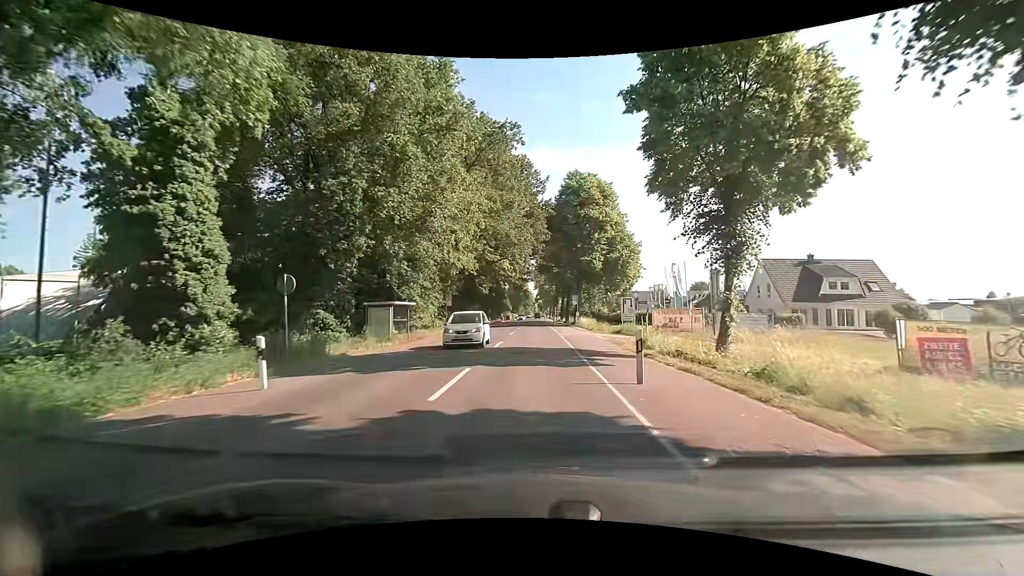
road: secondary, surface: asphalt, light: Day
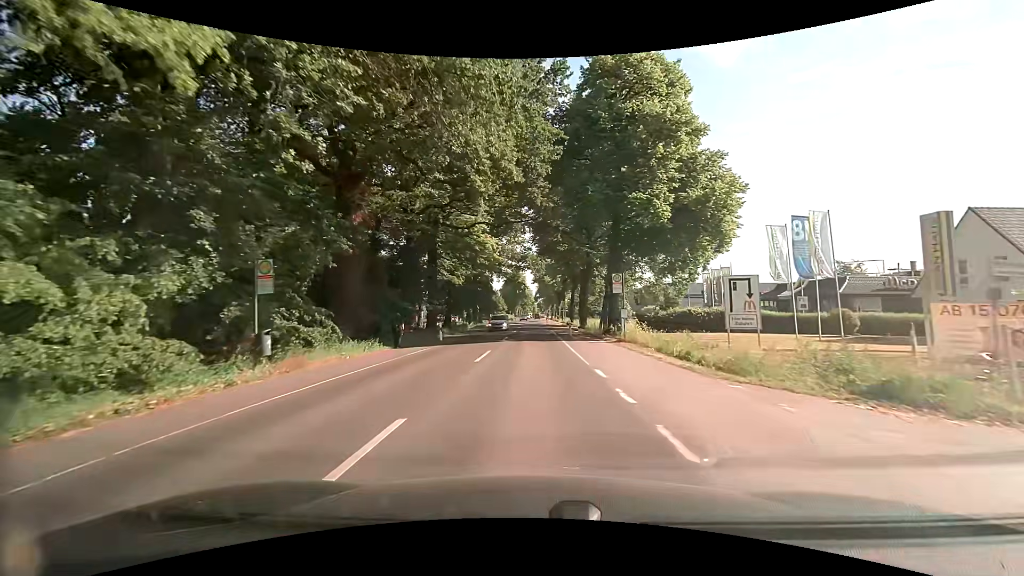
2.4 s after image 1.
(+0.4, +29.6) m; +1°
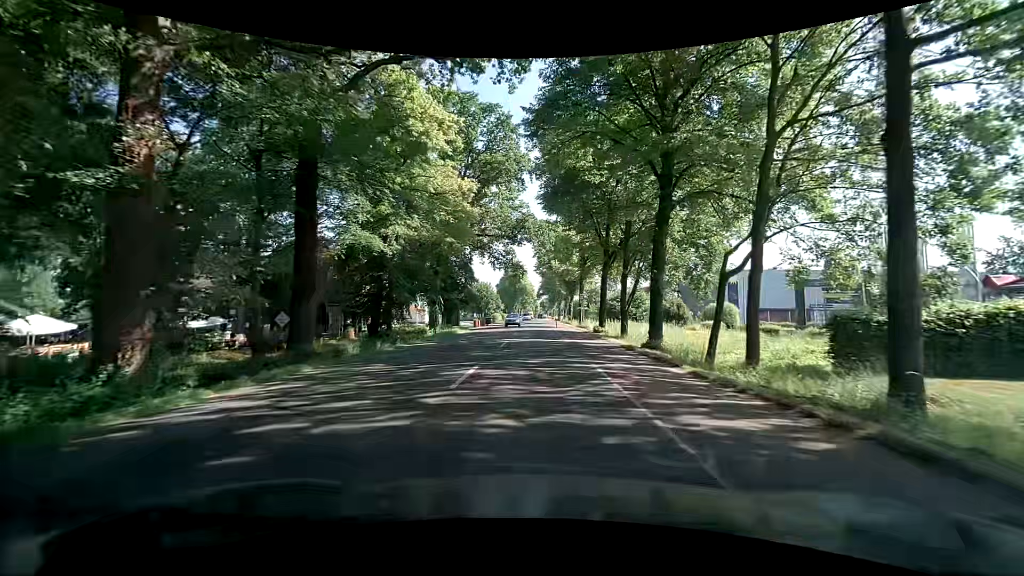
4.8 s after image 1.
(-0.5, +29.5) m; -1°
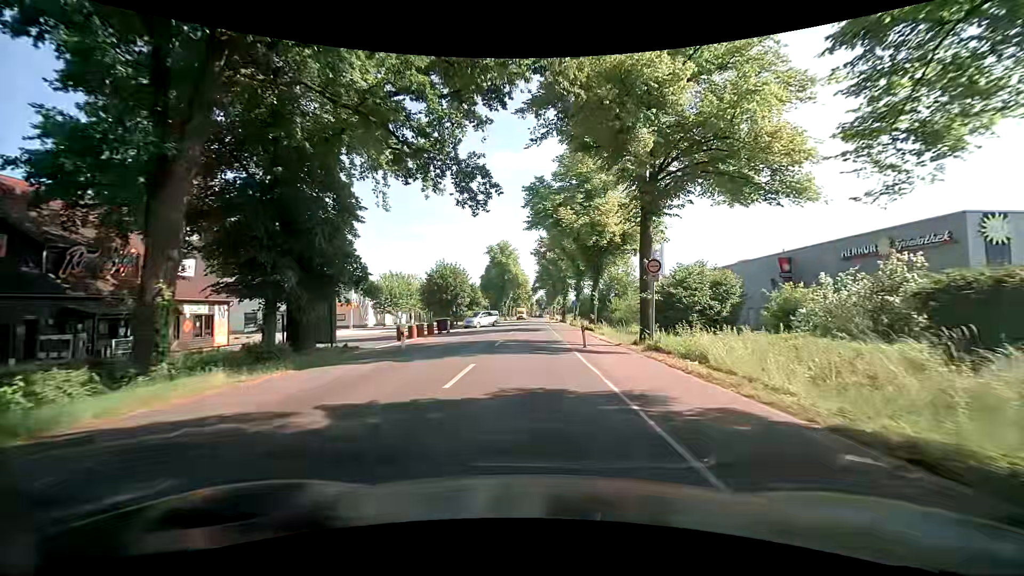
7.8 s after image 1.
(+0.1, +36.3) m; 0°
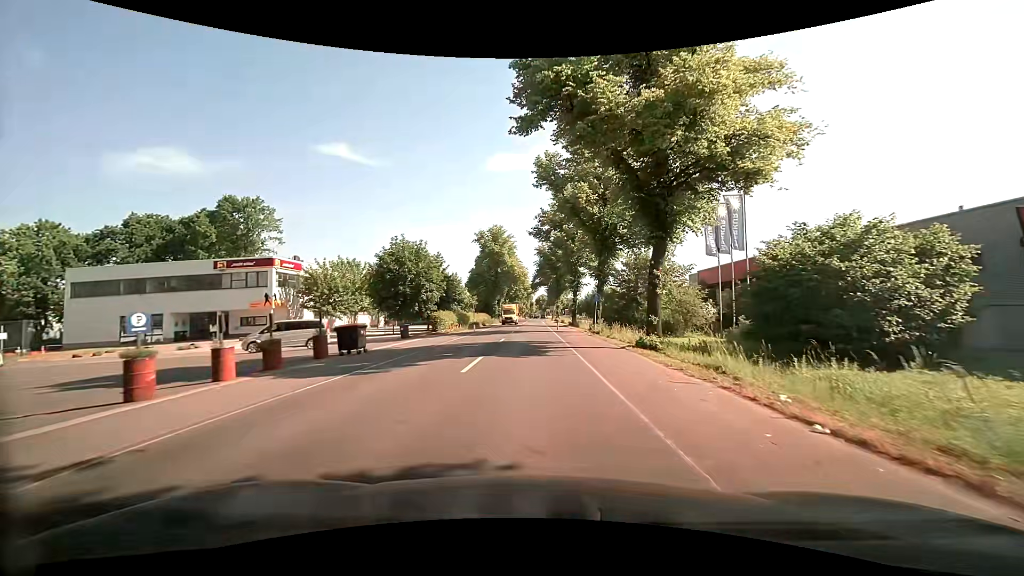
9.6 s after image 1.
(+0.1, +21.6) m; 0°
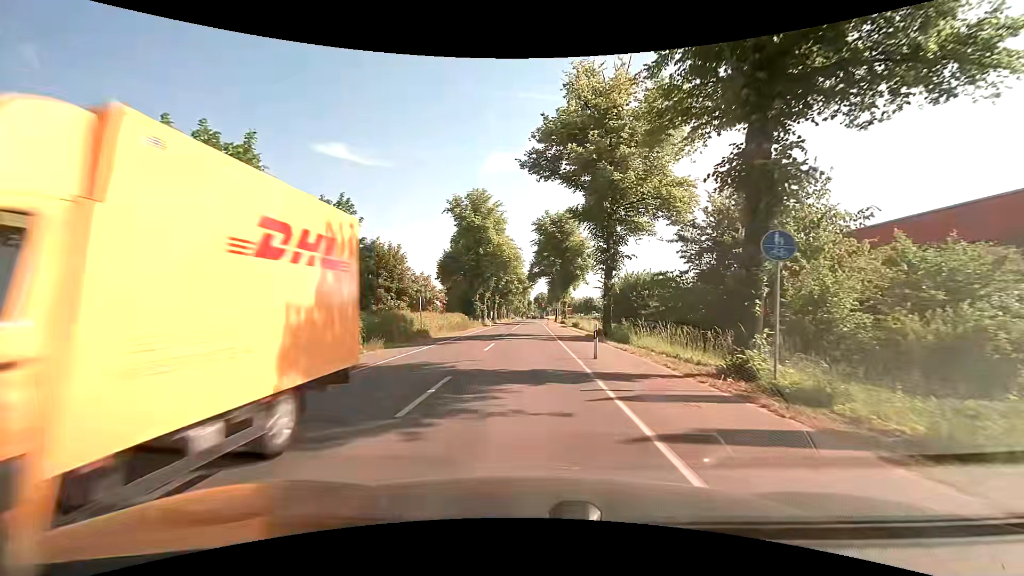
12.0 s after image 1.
(+0.1, +29.1) m; +1°
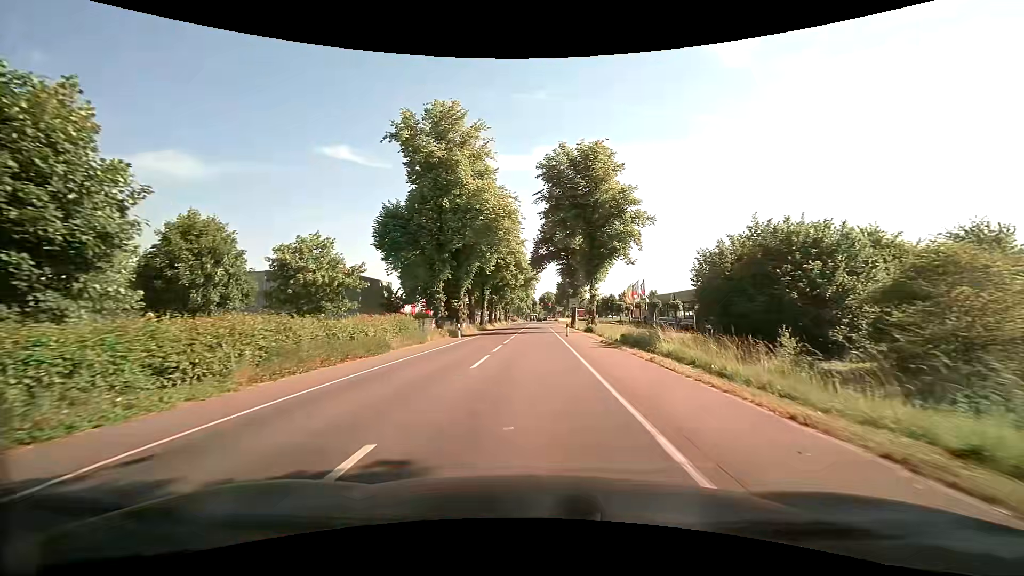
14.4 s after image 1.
(-0.4, +29.8) m; -1°
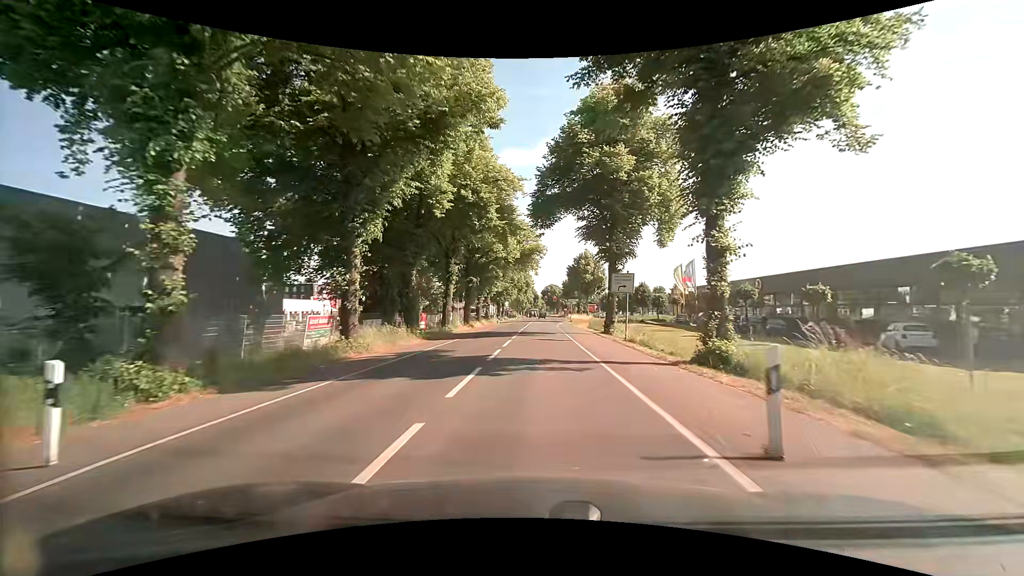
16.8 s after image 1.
(-0.1, +29.3) m; -1°
(0, +10) (0, +20) (0, +30) (+1, +40) (+1, +50) (+1, +60) (+2, +70) (+3, +80) (+4, +90) (+5, +100) m
